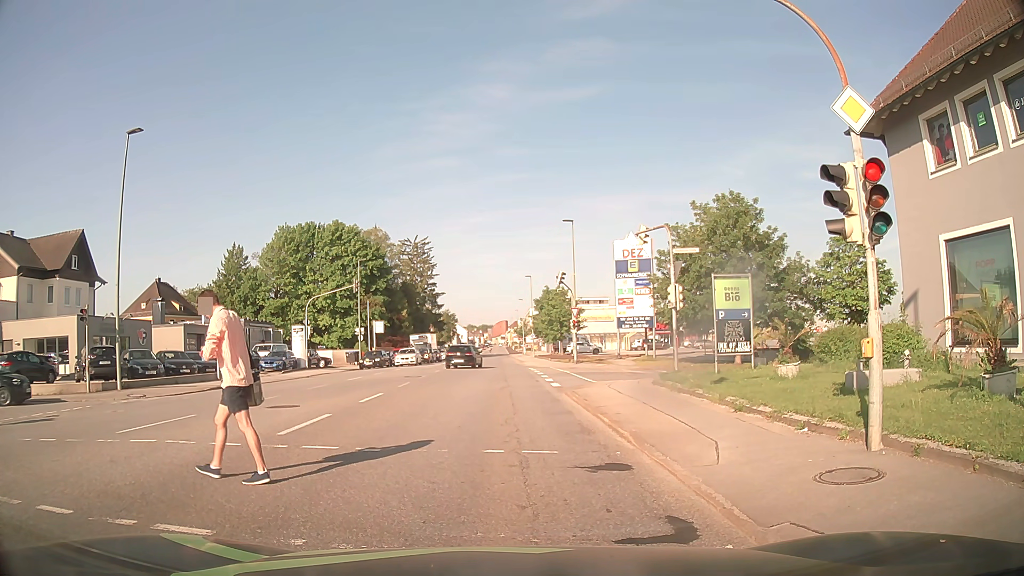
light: Day
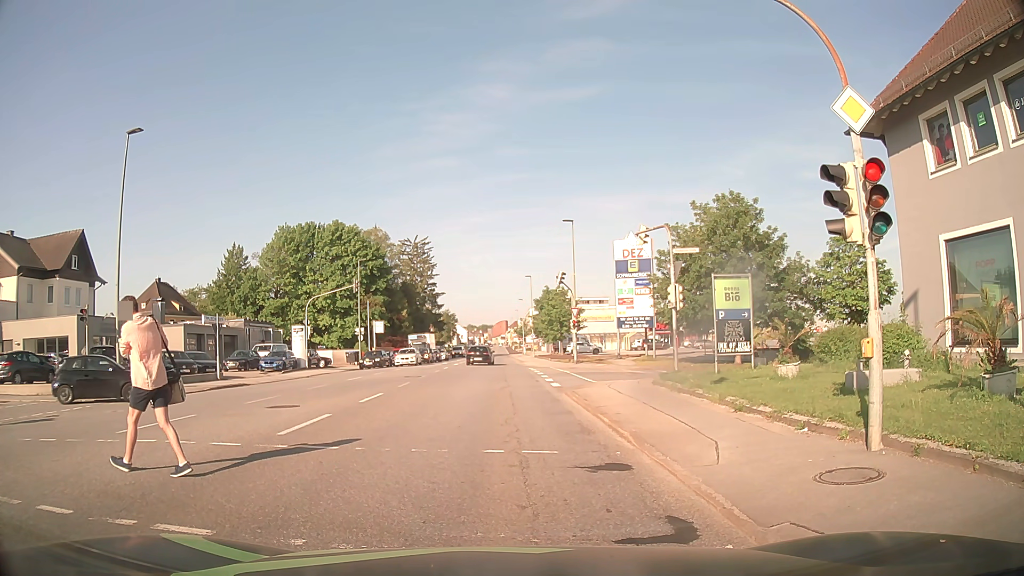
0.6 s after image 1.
(0.0, 0.0) m; 0°
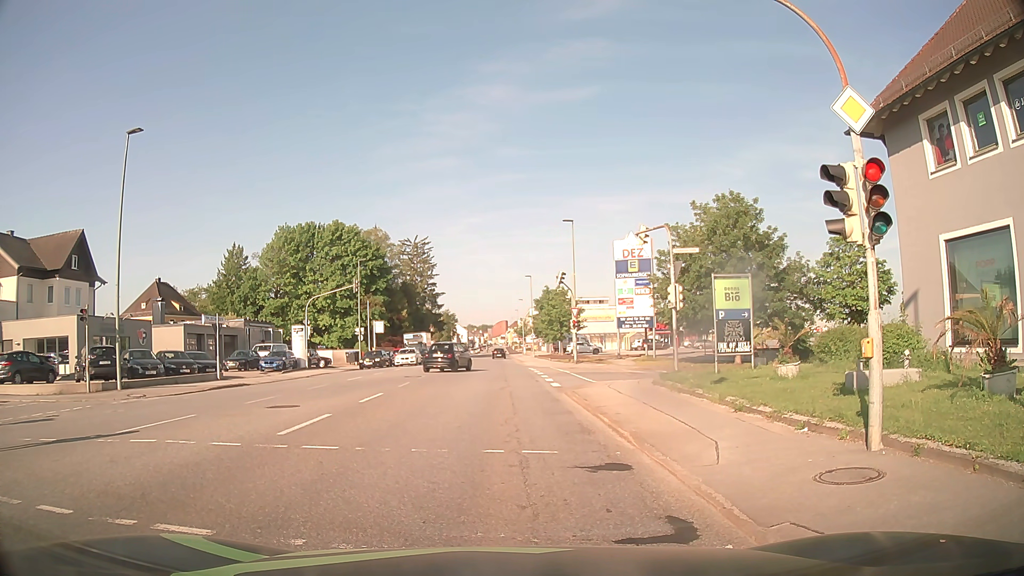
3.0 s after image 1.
(0.0, 0.0) m; 0°
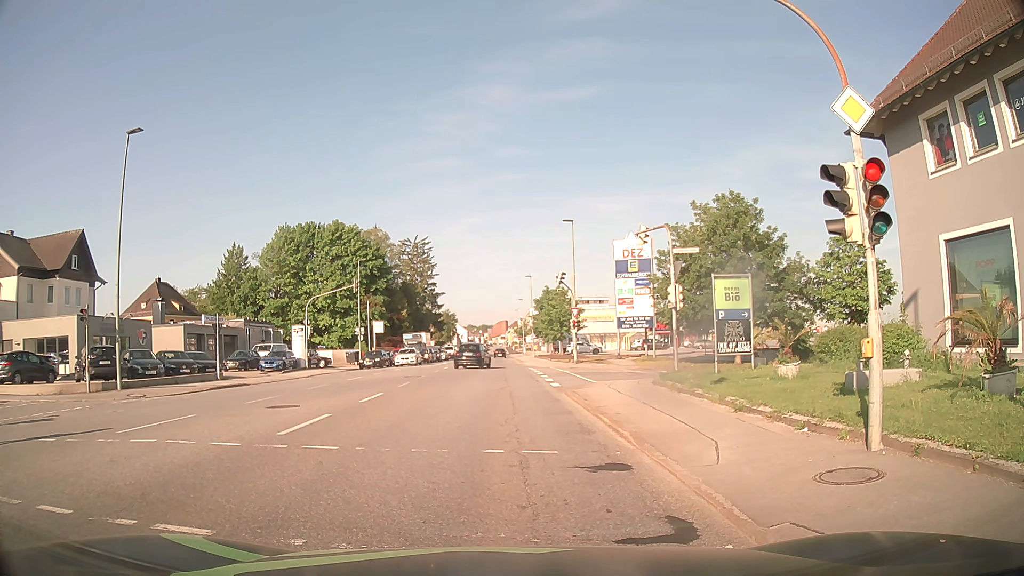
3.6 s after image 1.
(0.0, 0.0) m; 0°
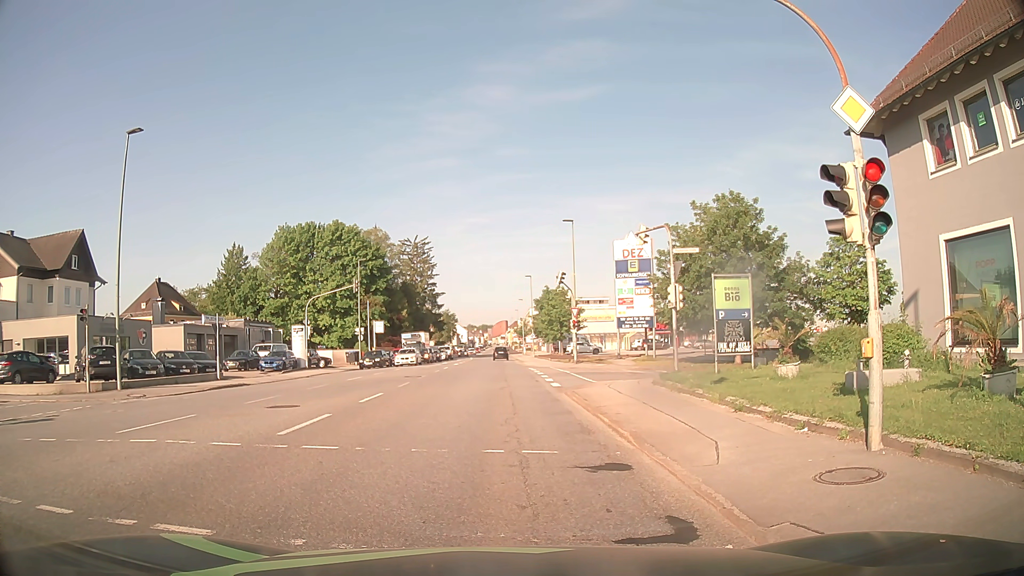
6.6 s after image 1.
(0.0, 0.0) m; 0°
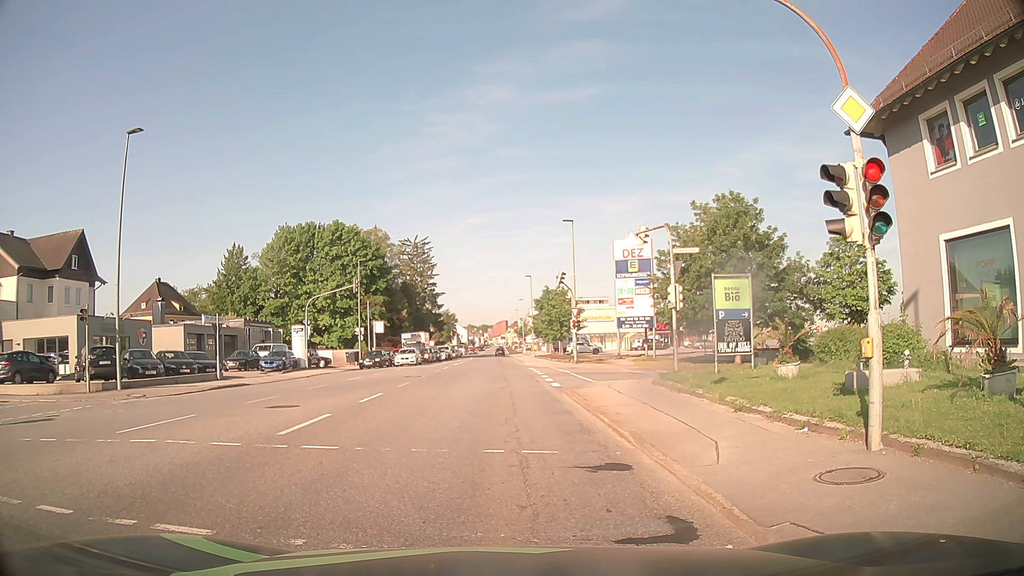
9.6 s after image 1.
(0.0, 0.0) m; 0°
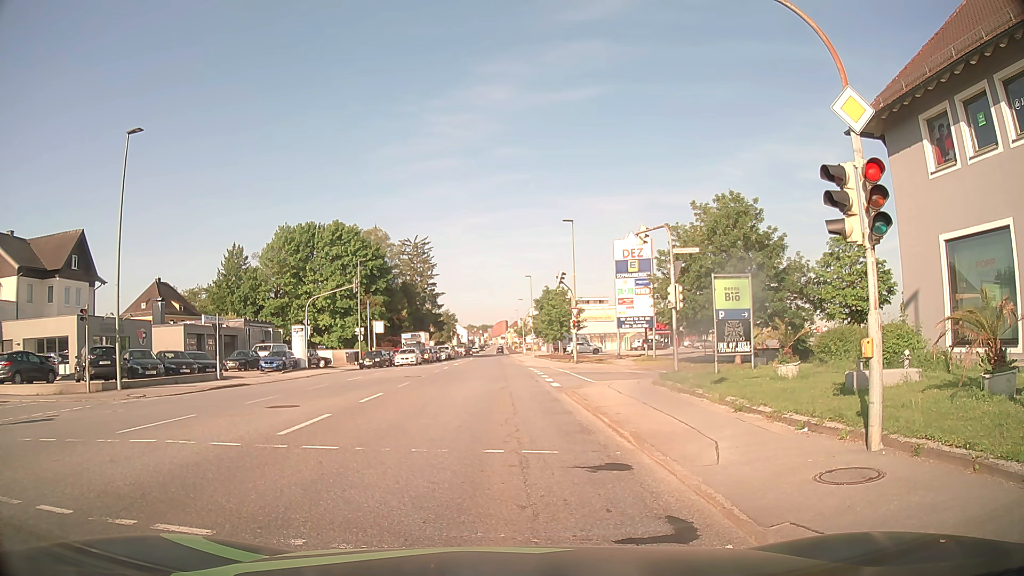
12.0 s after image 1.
(0.0, 0.0) m; 0°
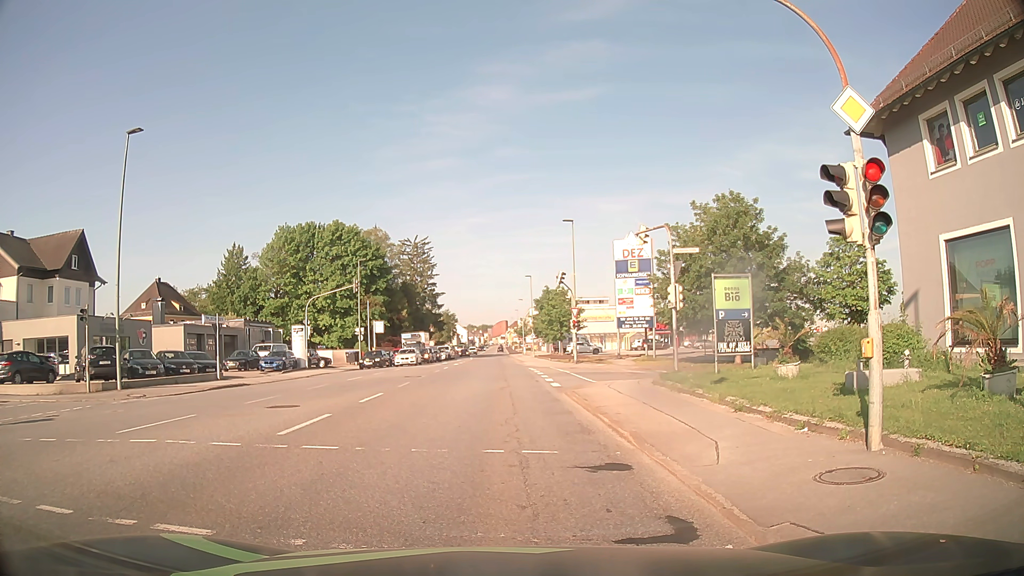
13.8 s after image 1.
(0.0, 0.0) m; 0°
